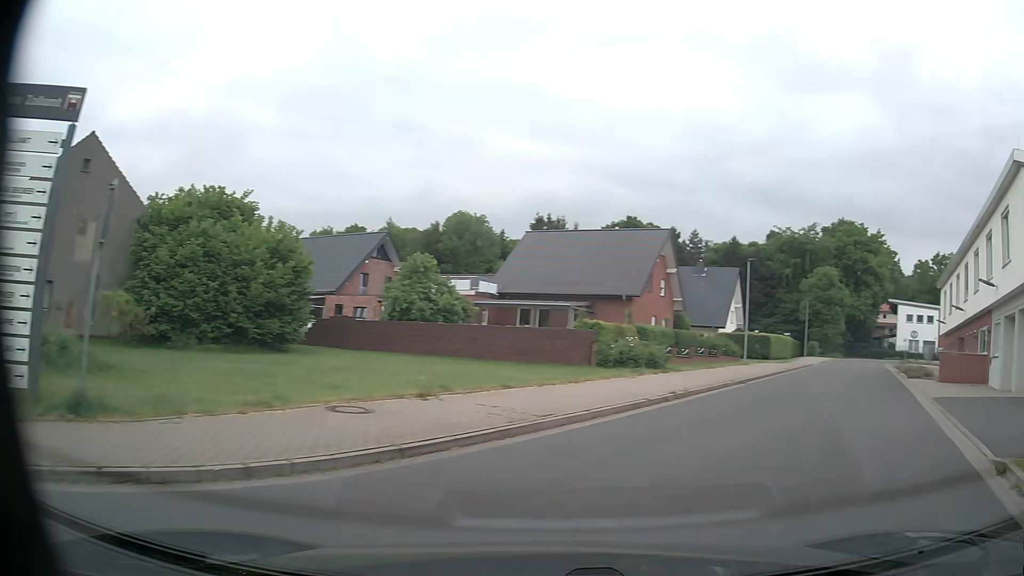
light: Day
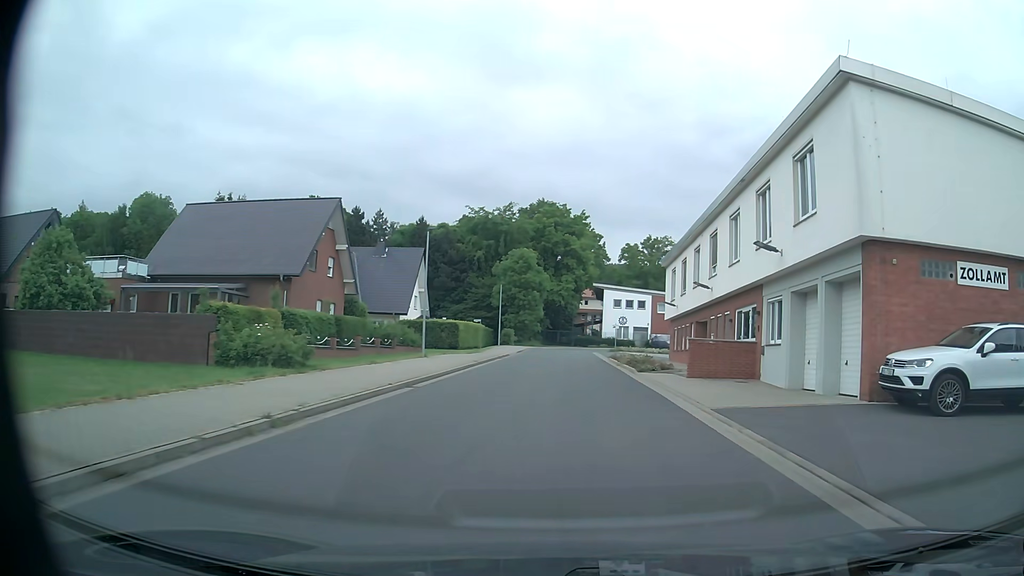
(+2.0, +7.2) m; +26°
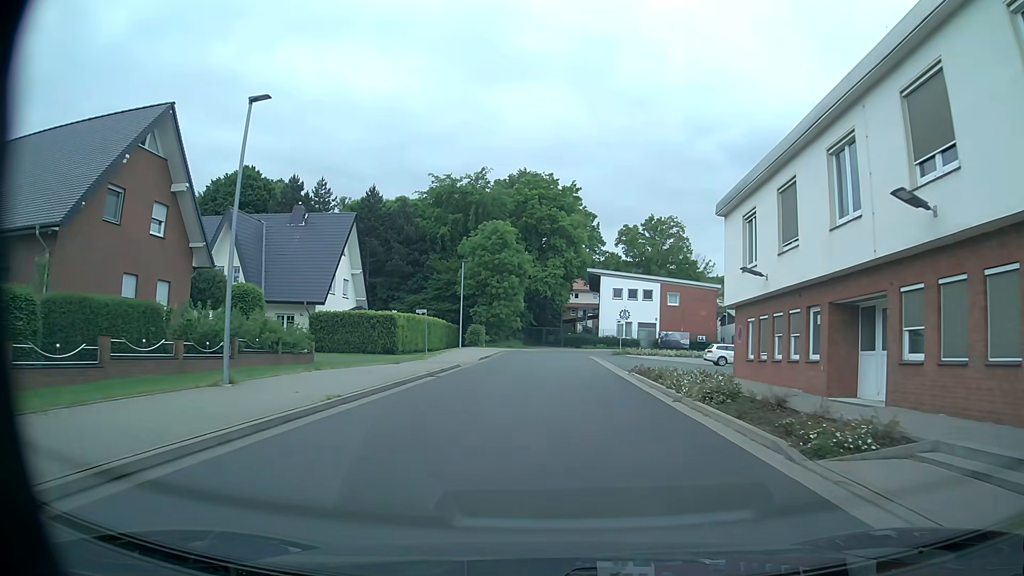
(+0.4, +18.9) m; +1°
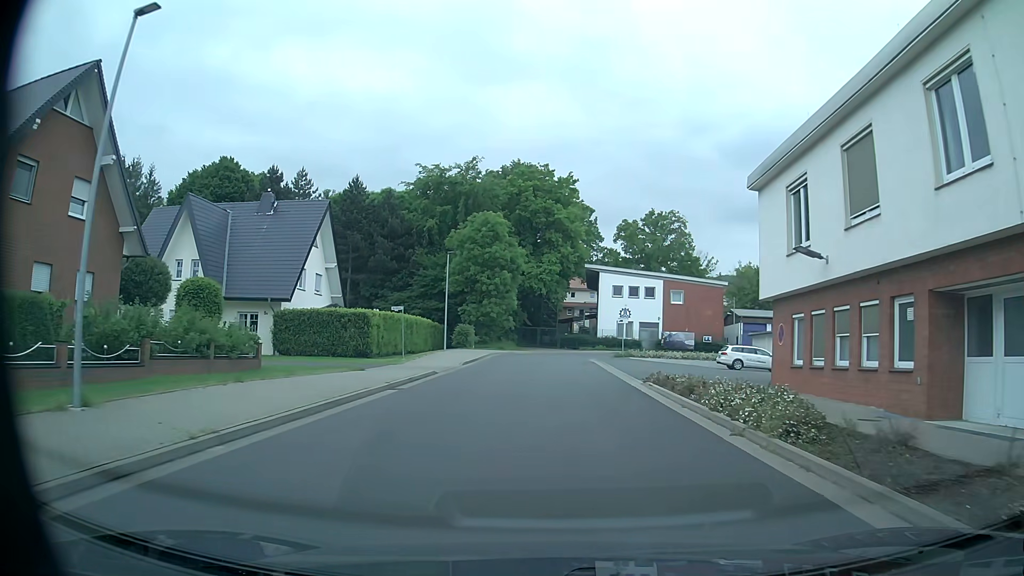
(+0.1, +5.0) m; 0°
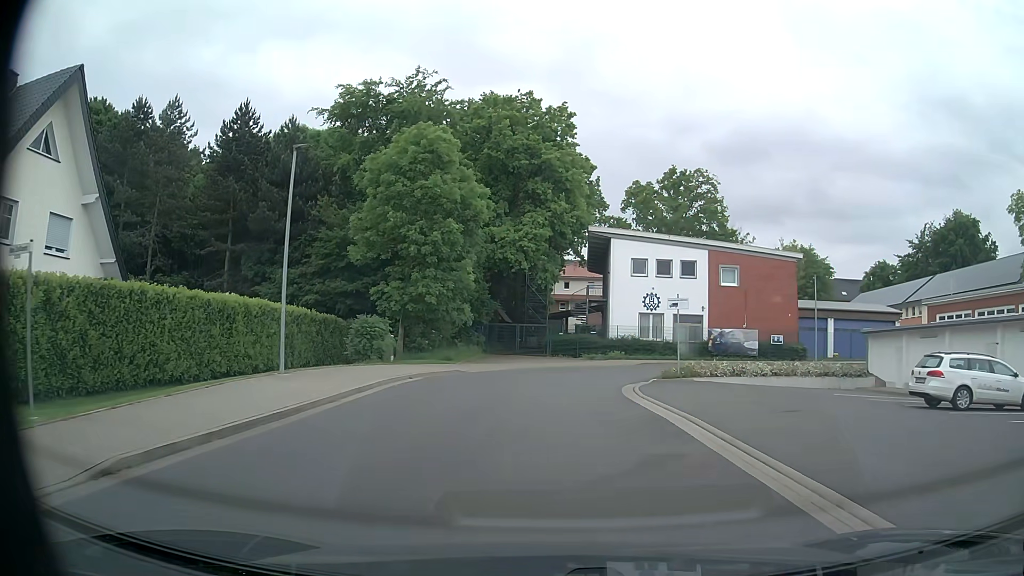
(+0.5, +24.7) m; +1°
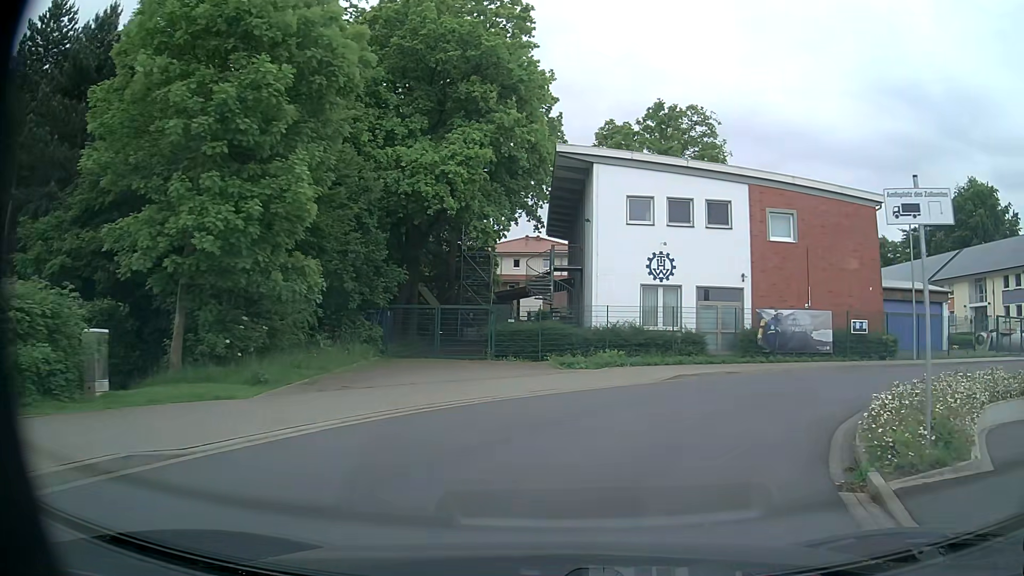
(+0.2, +18.0) m; +5°
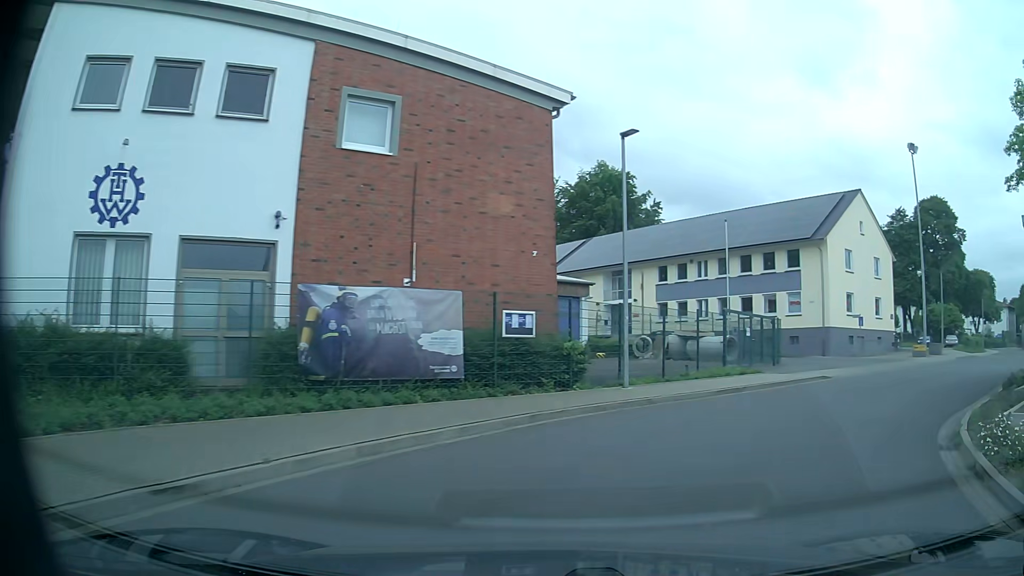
(+3.9, +14.5) m; +36°
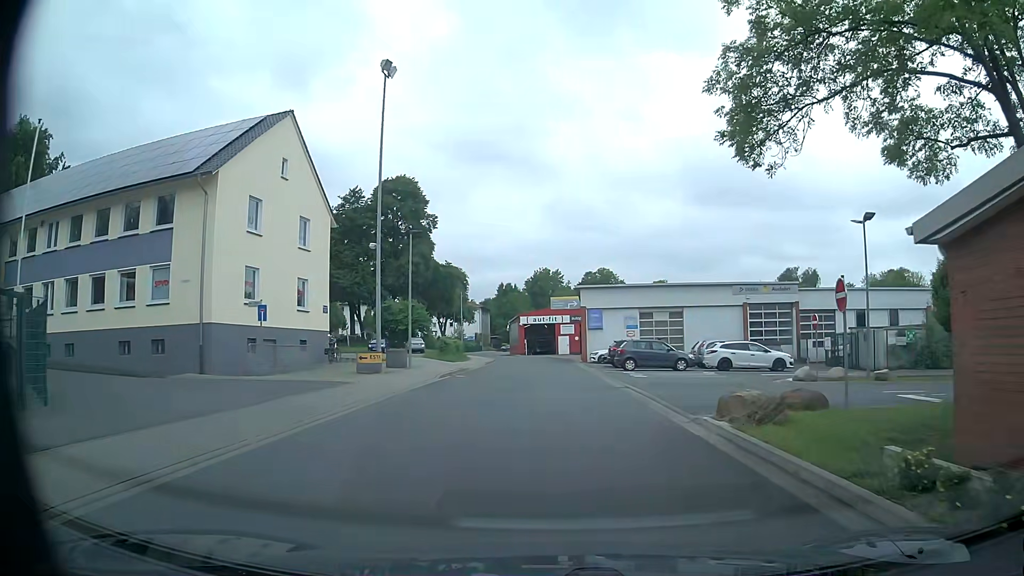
(+8.7, +16.6) m; +47°
